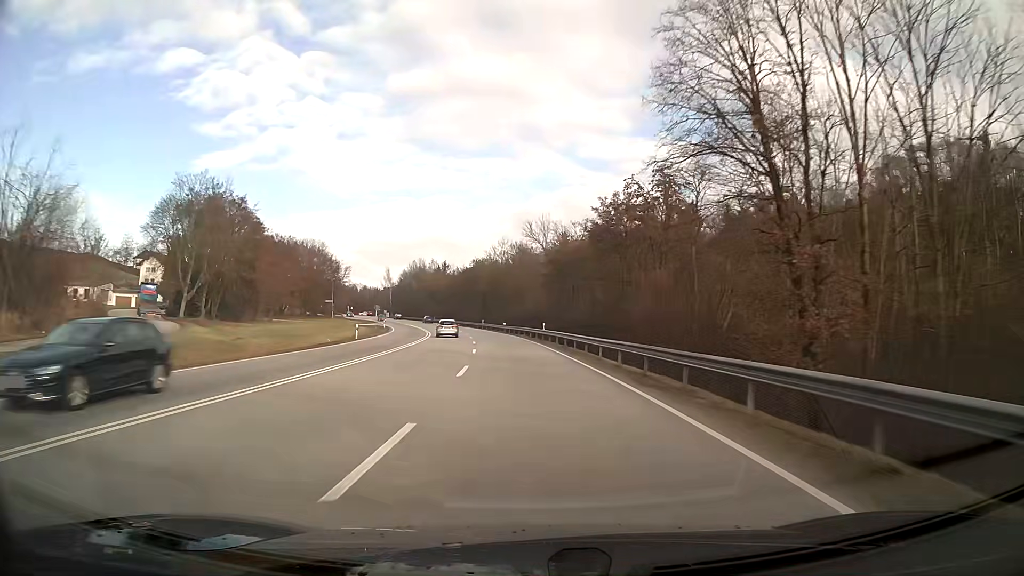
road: primary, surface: asphalt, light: Day
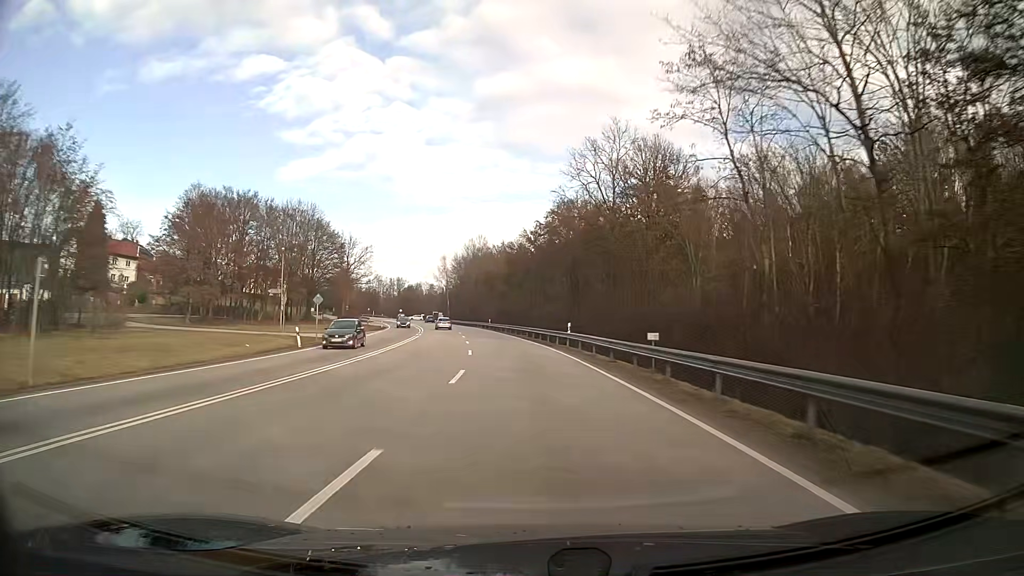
(-4.3, +62.3) m; -8°
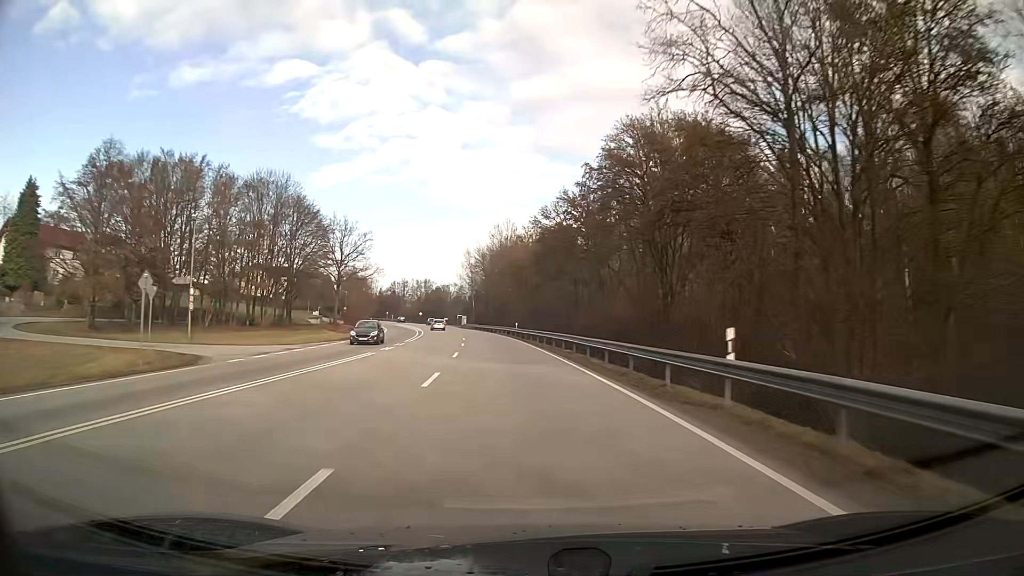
(-0.6, +25.2) m; -3°
